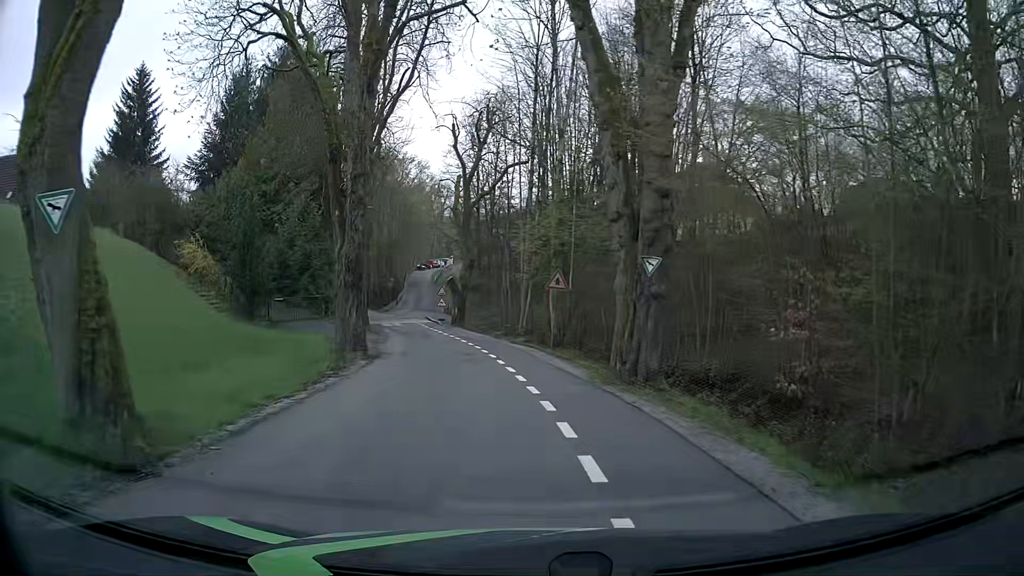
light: Day
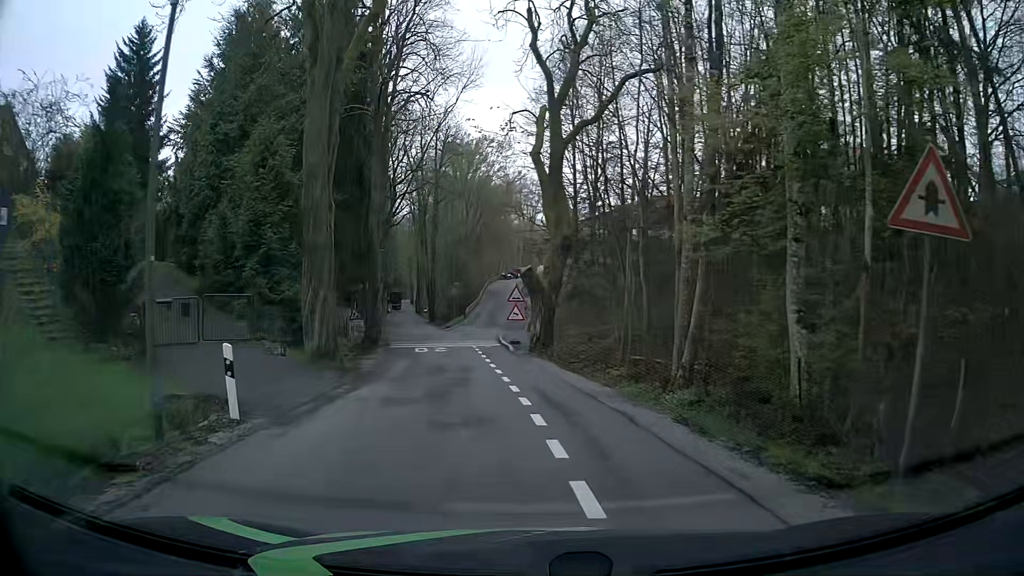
(-1.4, +18.7) m; -7°
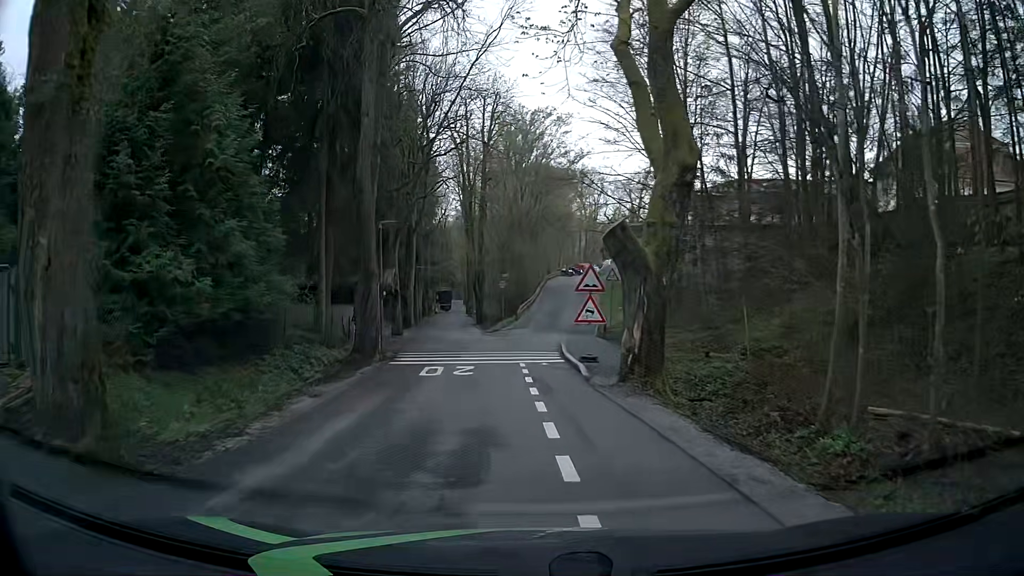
(-0.7, +11.0) m; -5°
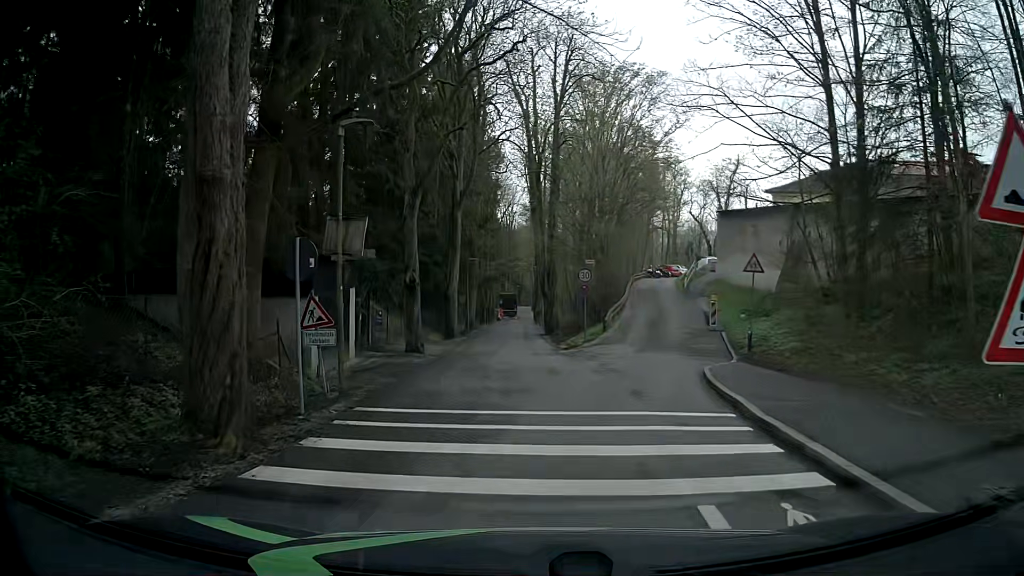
(-1.1, +13.6) m; -8°
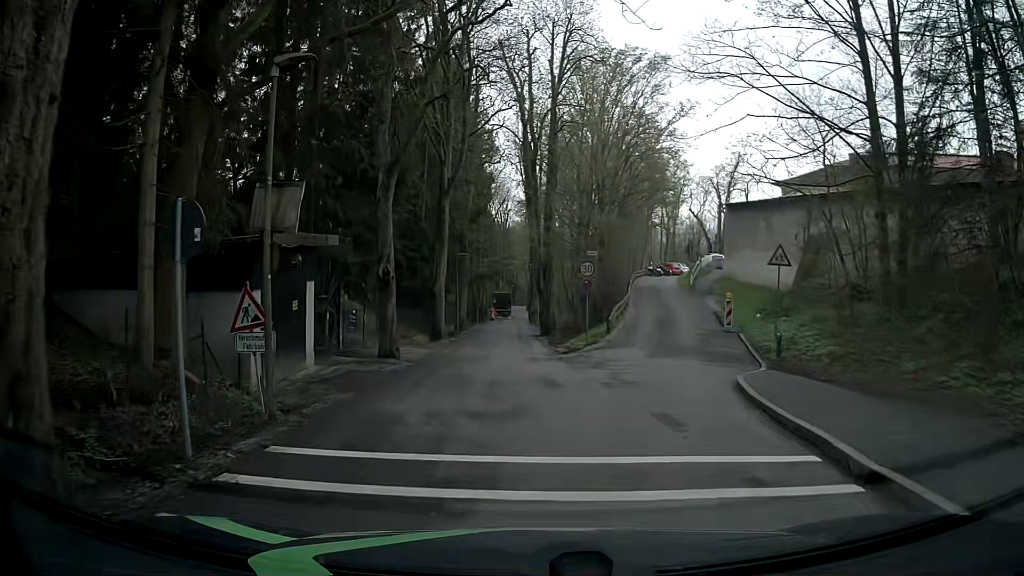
(+0.1, +3.2) m; +1°
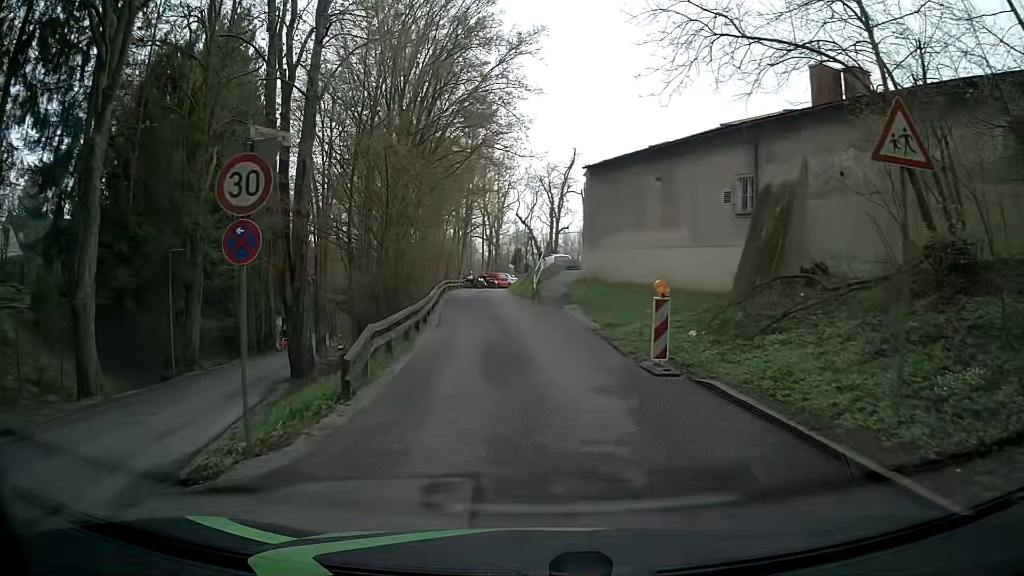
(+2.6, +16.0) m; +16°
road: service
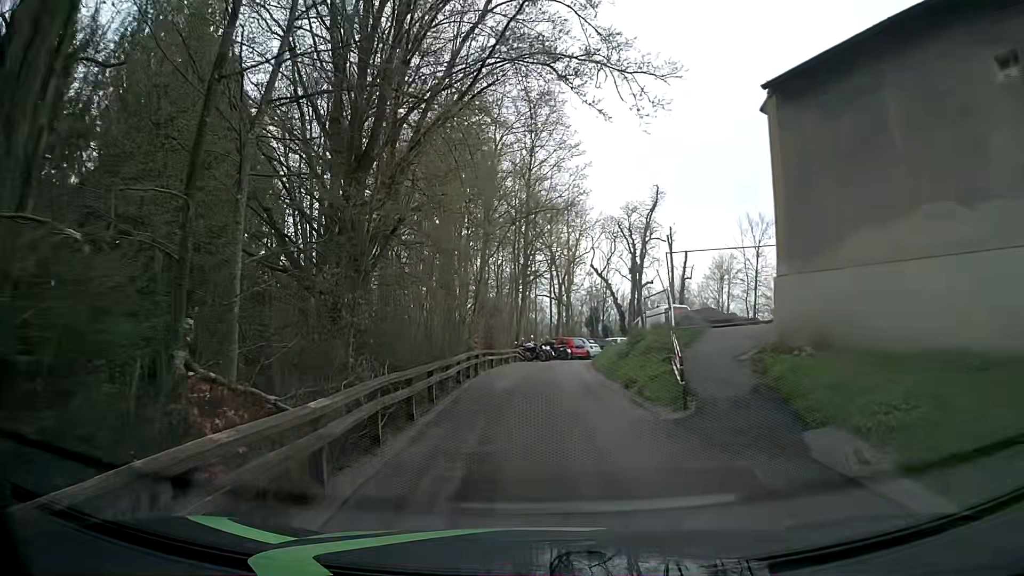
(-0.8, +17.8) m; -6°
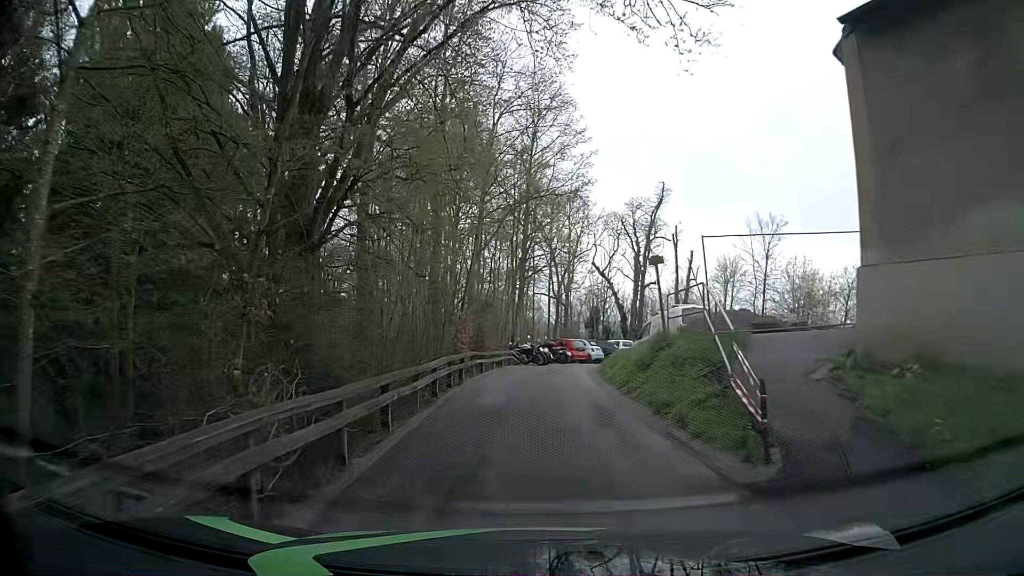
(0.0, +3.6) m; 0°
